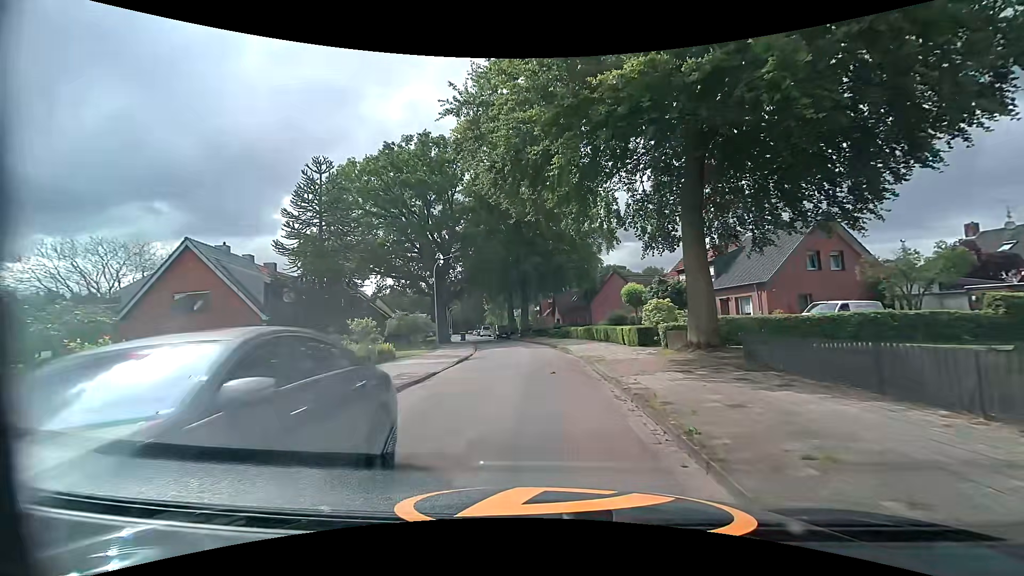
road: residential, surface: asphalt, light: Day
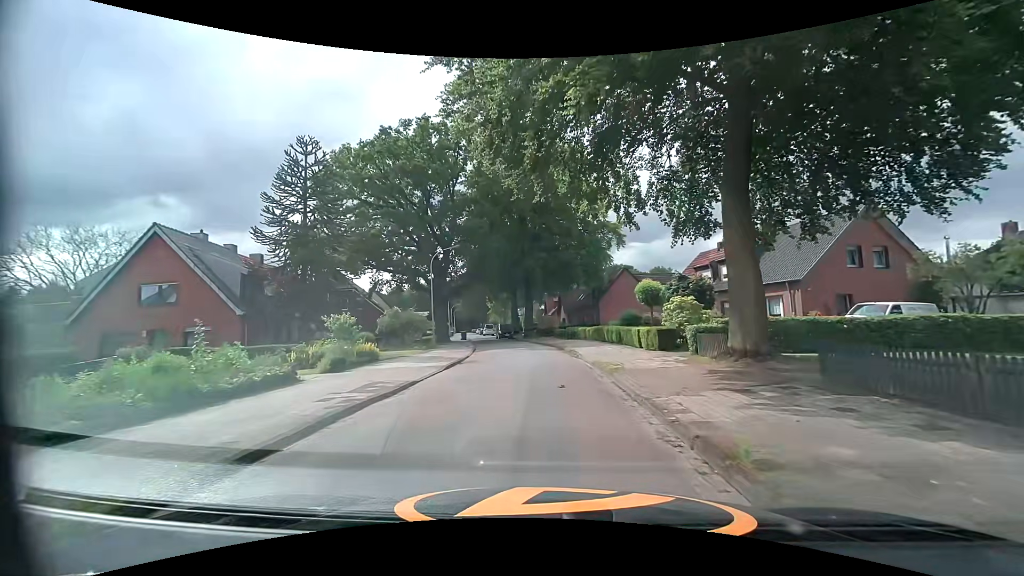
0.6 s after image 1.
(-0.1, +3.3) m; -2°
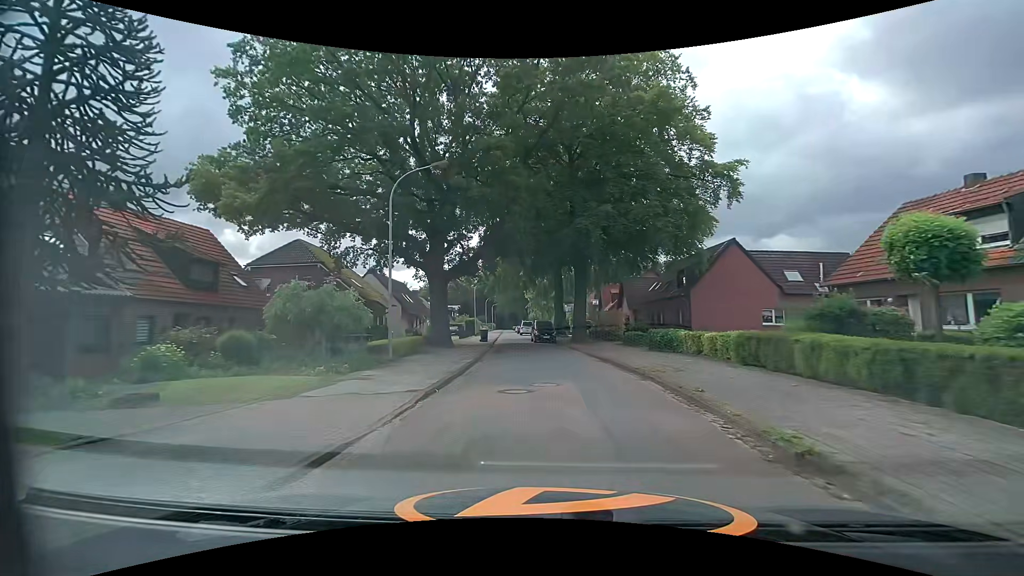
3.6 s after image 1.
(-0.5, +19.4) m; -4°
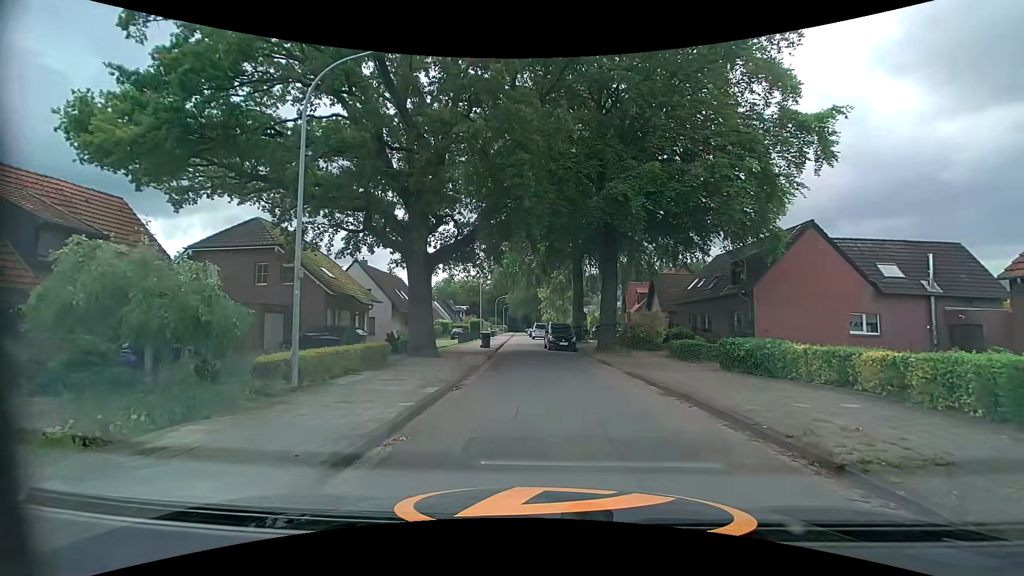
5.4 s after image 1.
(-0.2, +7.0) m; -1°
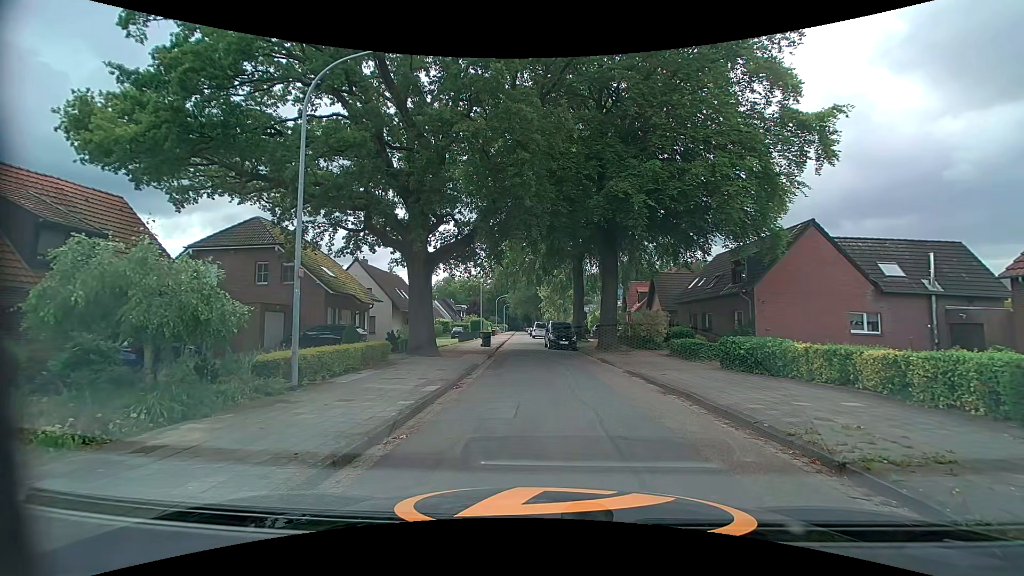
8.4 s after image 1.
(0.0, +0.1) m; 0°
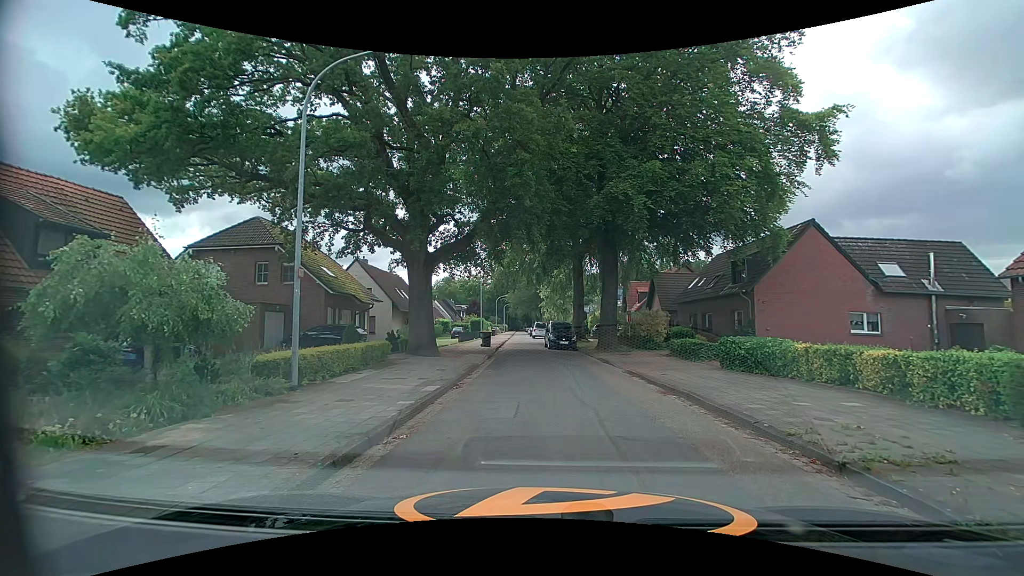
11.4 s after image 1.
(0.0, 0.0) m; 0°
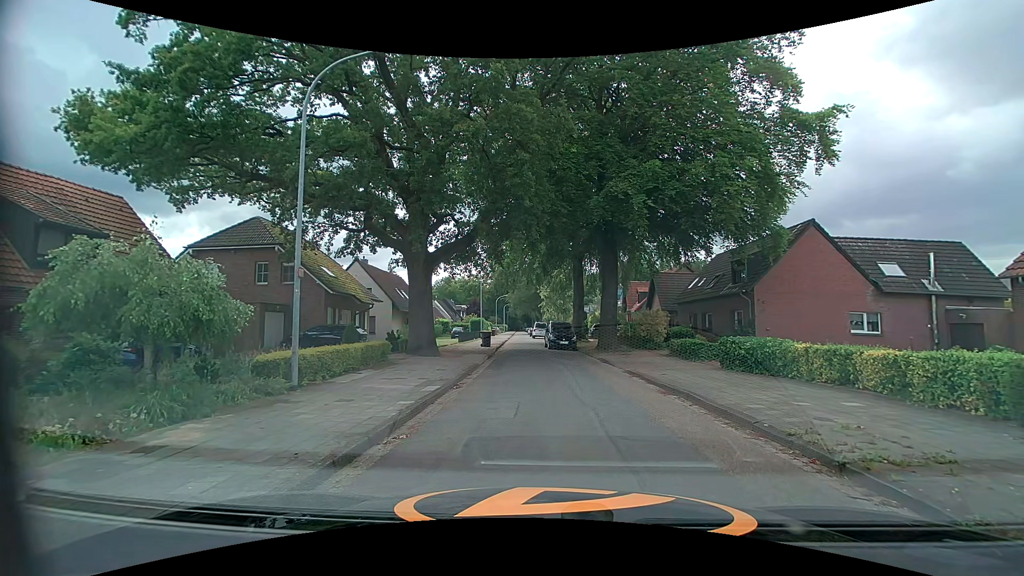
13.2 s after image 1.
(0.0, 0.0) m; 0°
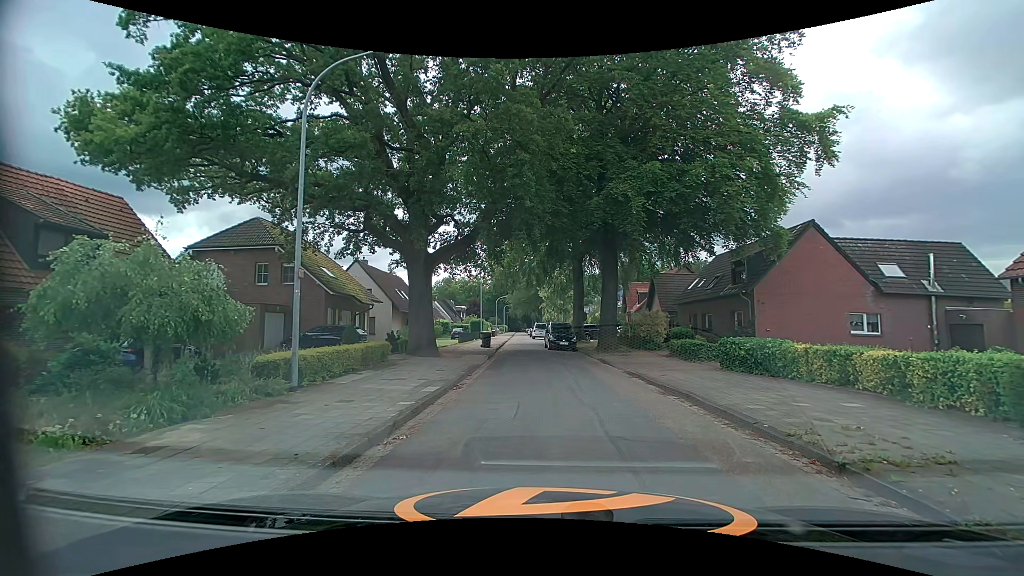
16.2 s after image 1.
(0.0, 0.0) m; 0°
